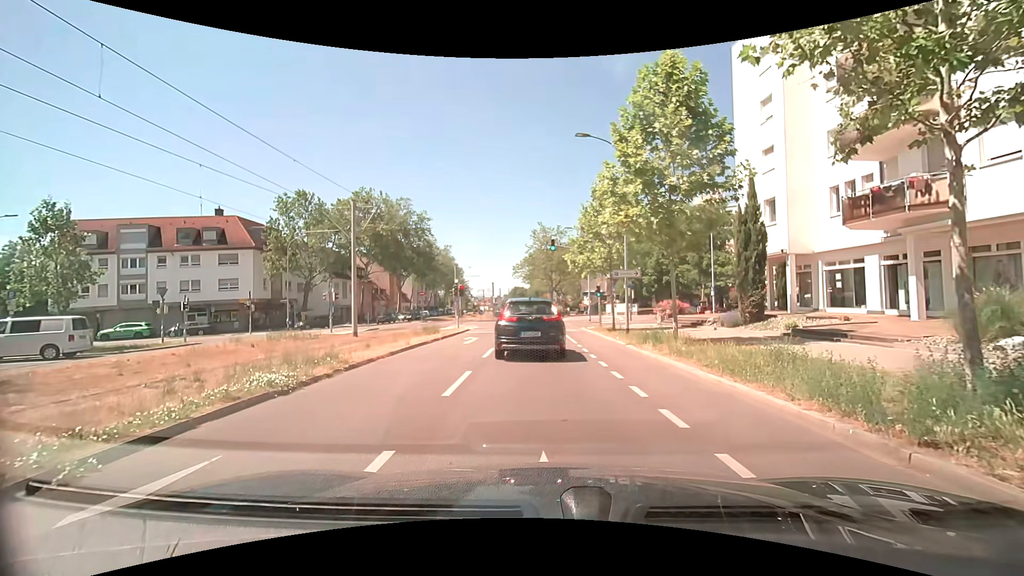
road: tertiary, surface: asphalt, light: Day
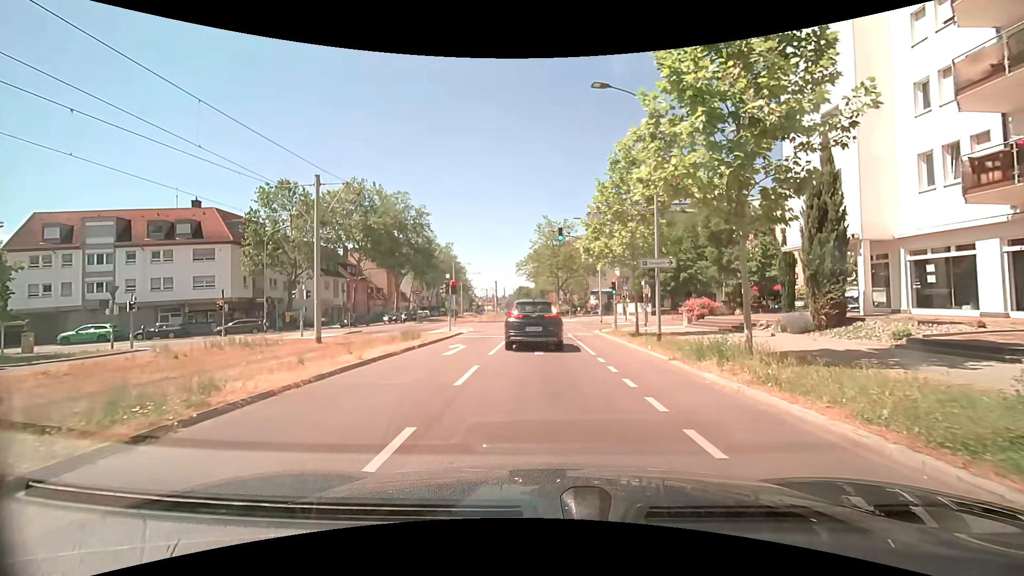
(0.0, +5.5) m; +1°
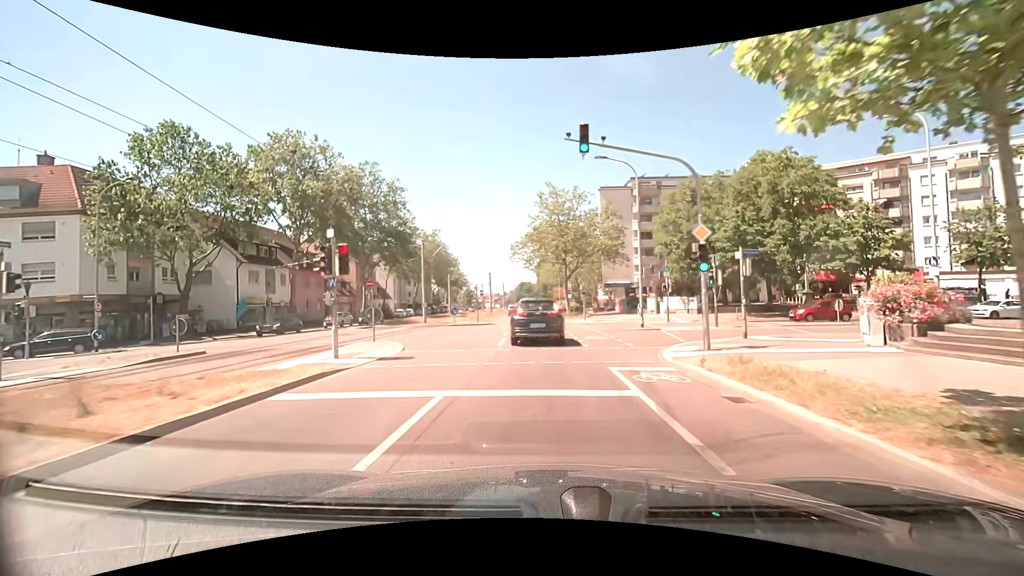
(-0.4, +17.5) m; -2°
